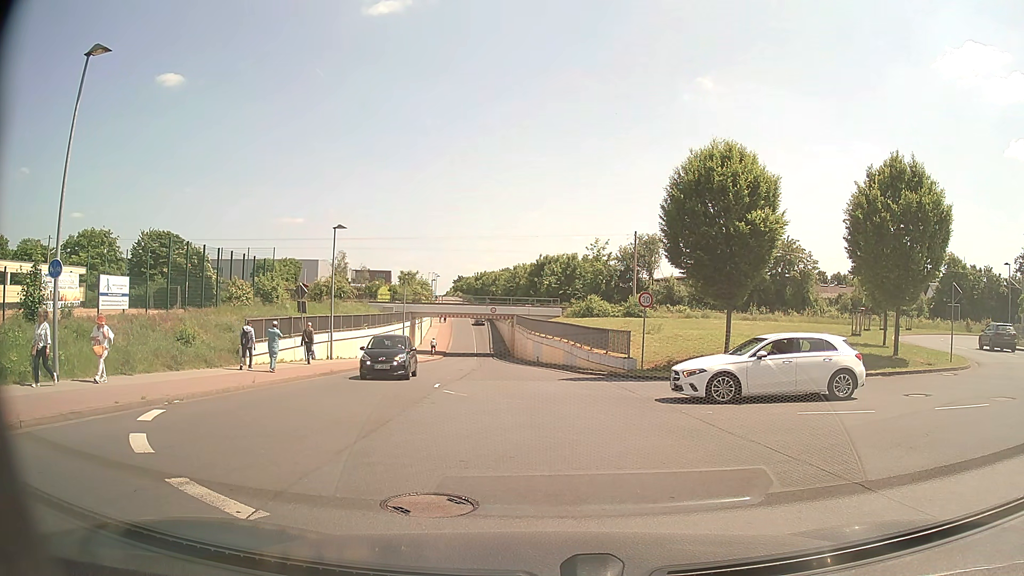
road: unclassified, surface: asphalt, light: Day
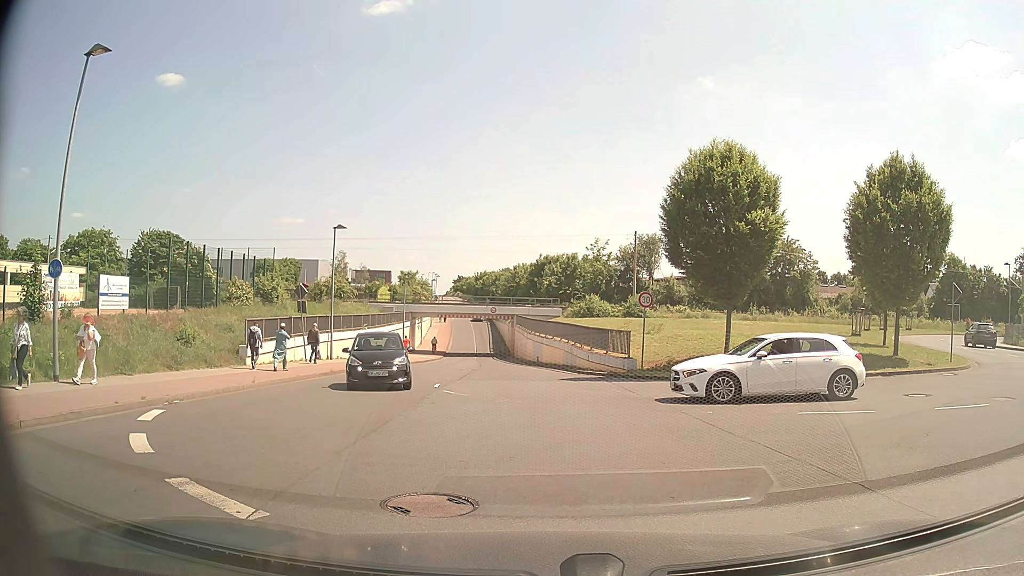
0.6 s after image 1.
(0.0, 0.0) m; 0°
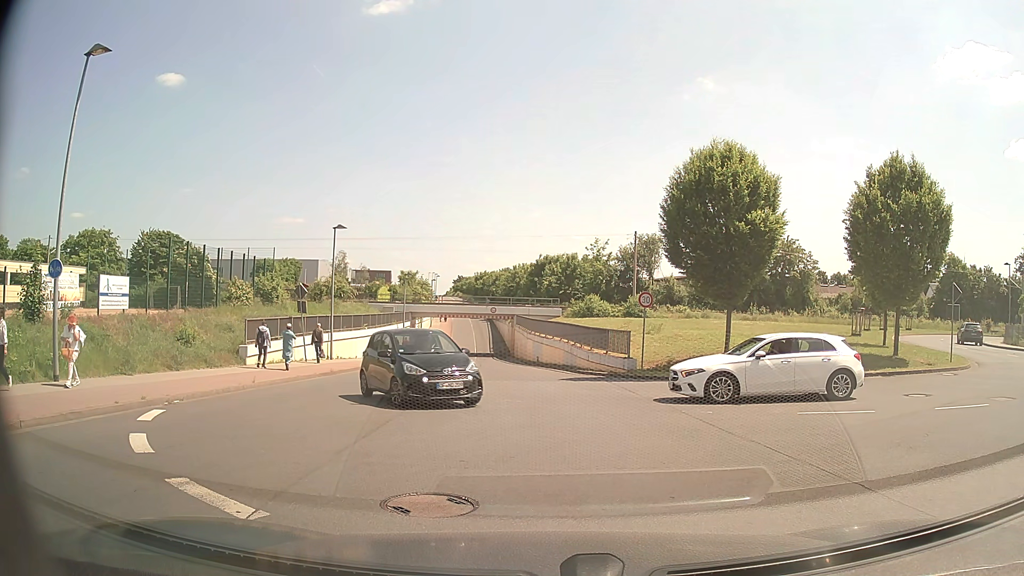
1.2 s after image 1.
(0.0, 0.0) m; 0°
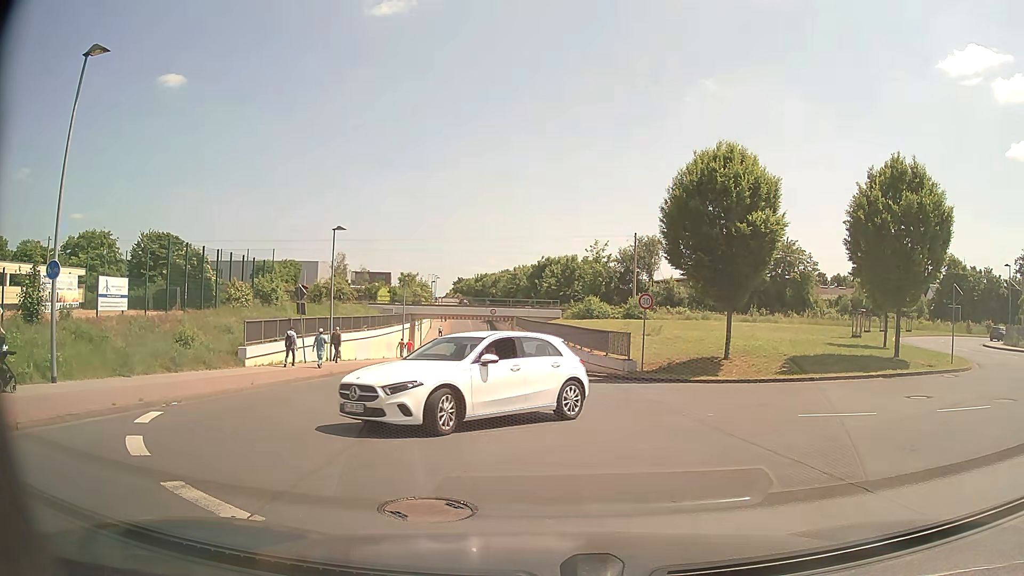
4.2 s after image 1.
(0.0, 0.0) m; 0°
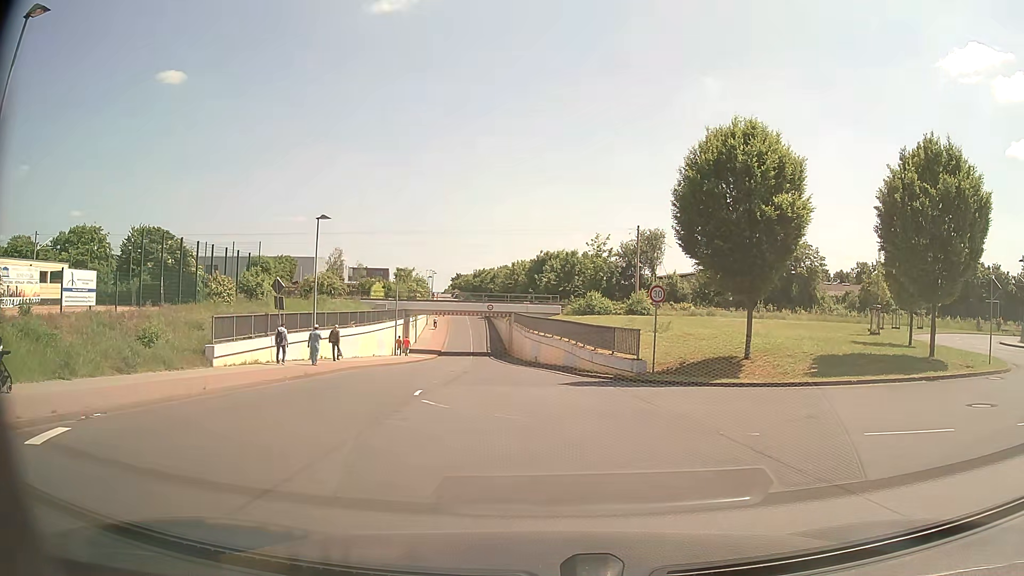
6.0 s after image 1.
(0.0, +2.9) m; +1°
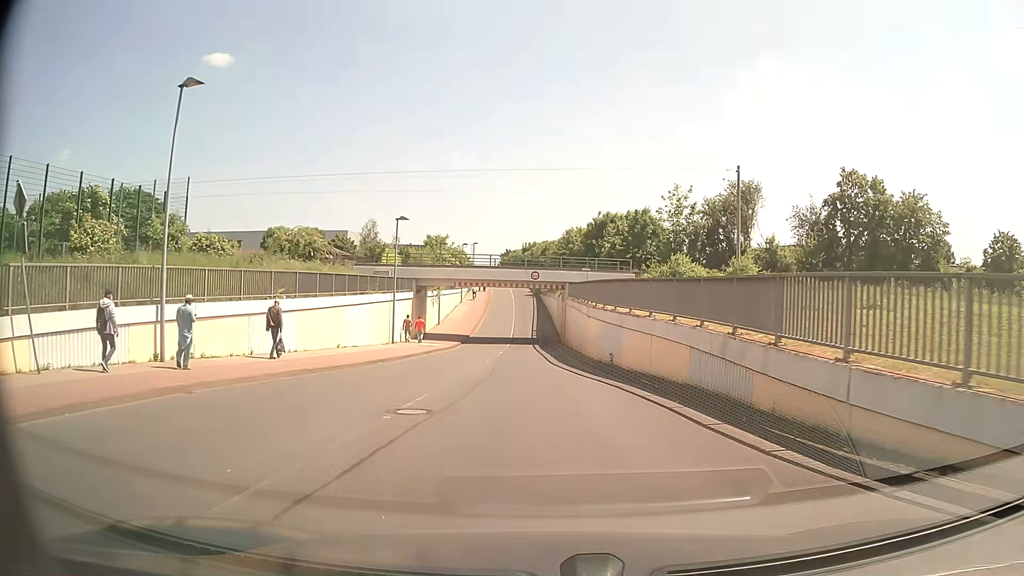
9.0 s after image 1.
(-1.0, +19.7) m; -5°
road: tertiary
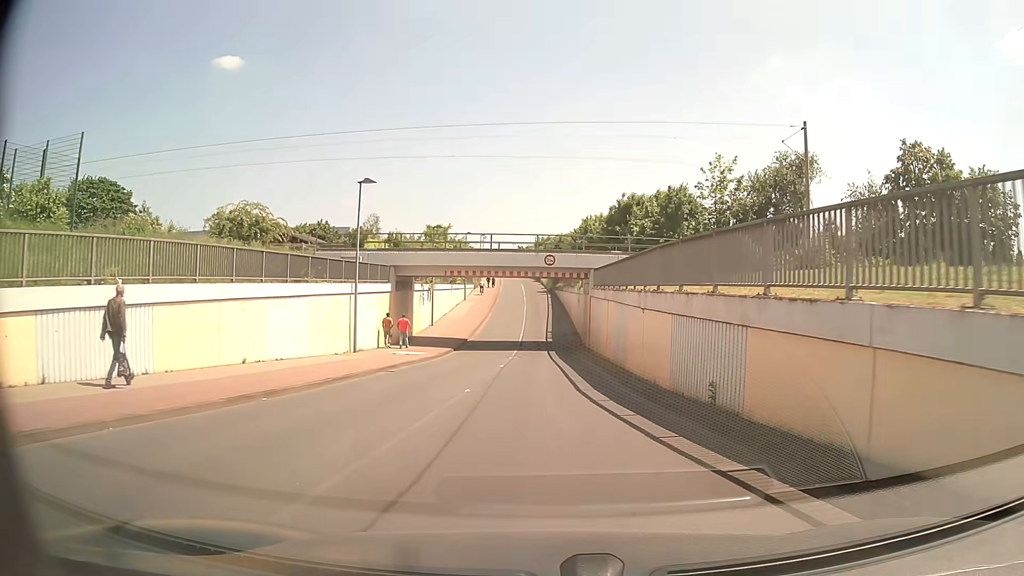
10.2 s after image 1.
(-0.1, +11.2) m; -1°
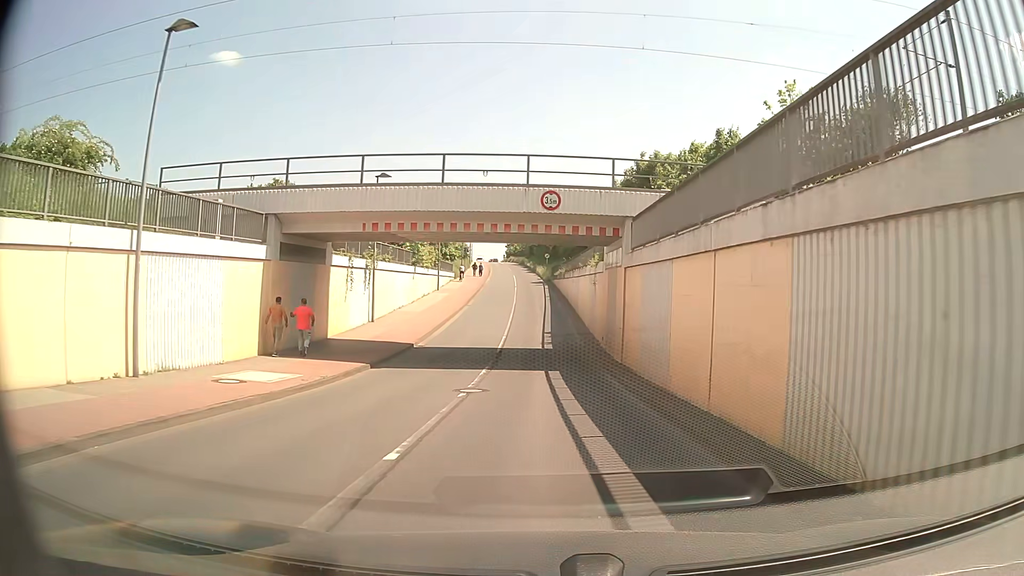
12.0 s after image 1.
(-0.1, +16.6) m; 0°
(0, +10) (0, +20) (0, +30) (0, +40) (0, +50) (-1, +60) (-1, +70) (-2, +80) (-2, +90) (-3, +100) m
